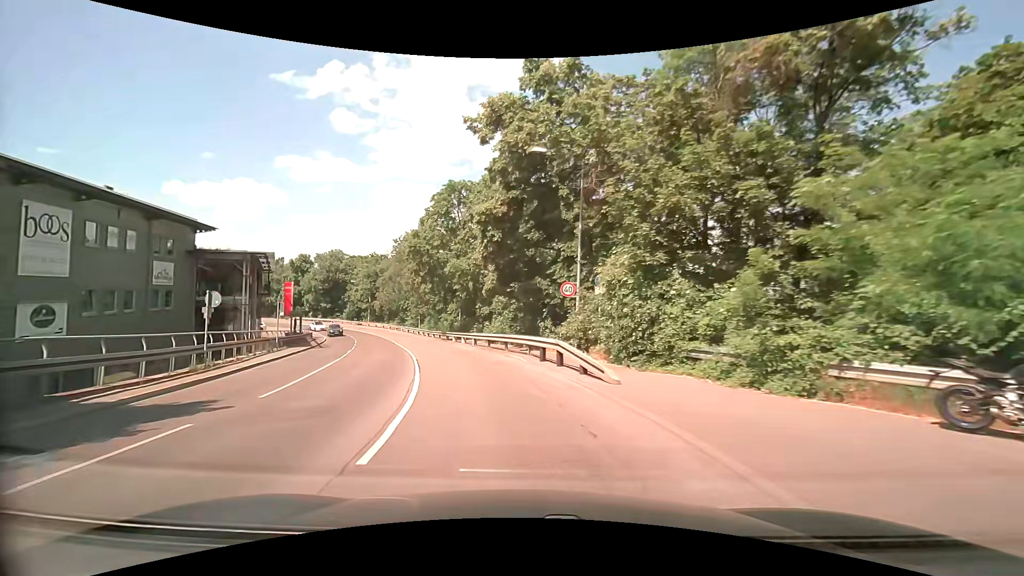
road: secondary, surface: asphalt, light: Day
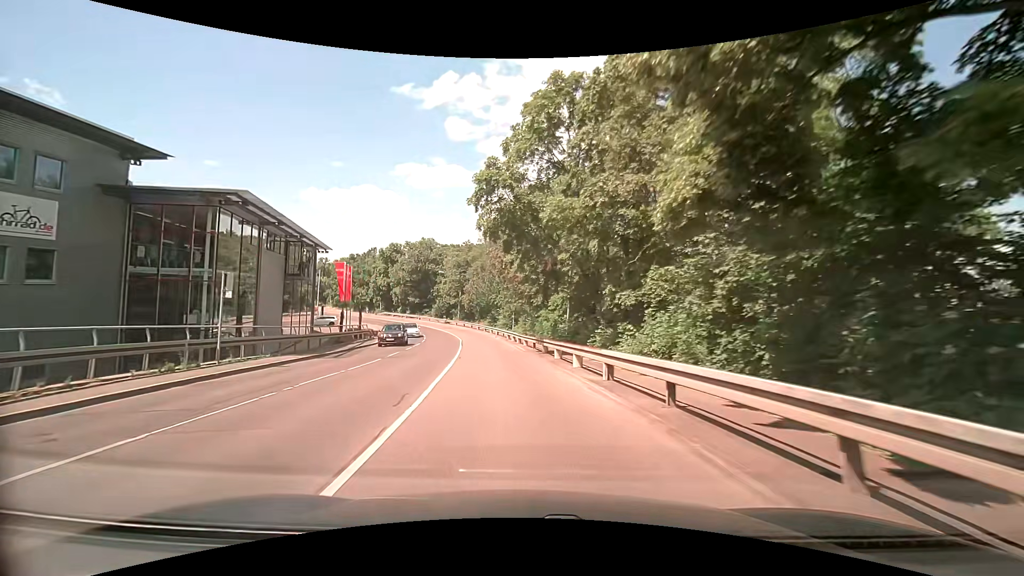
(-2.5, +18.5) m; -13°
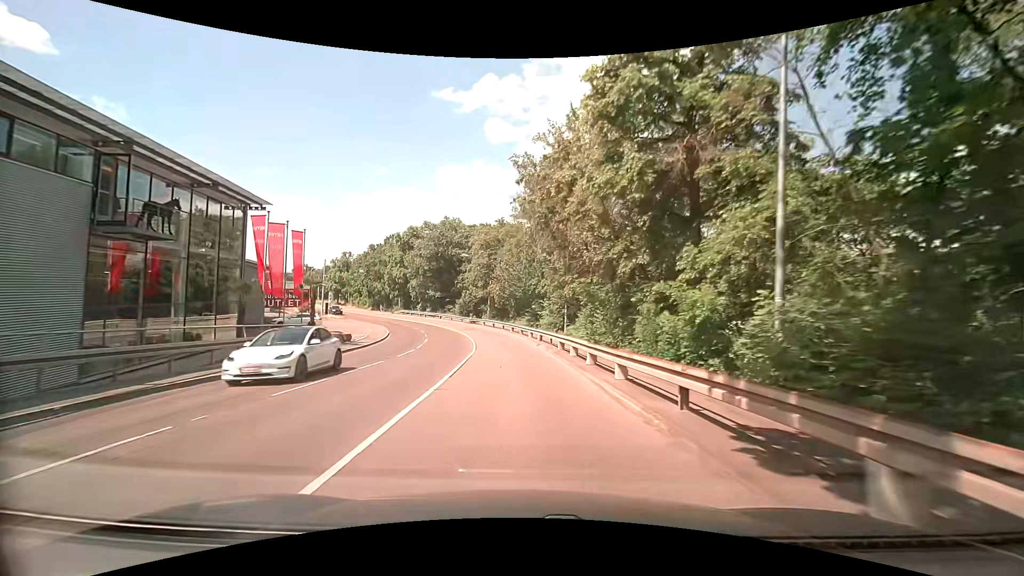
(-1.1, +20.6) m; -5°
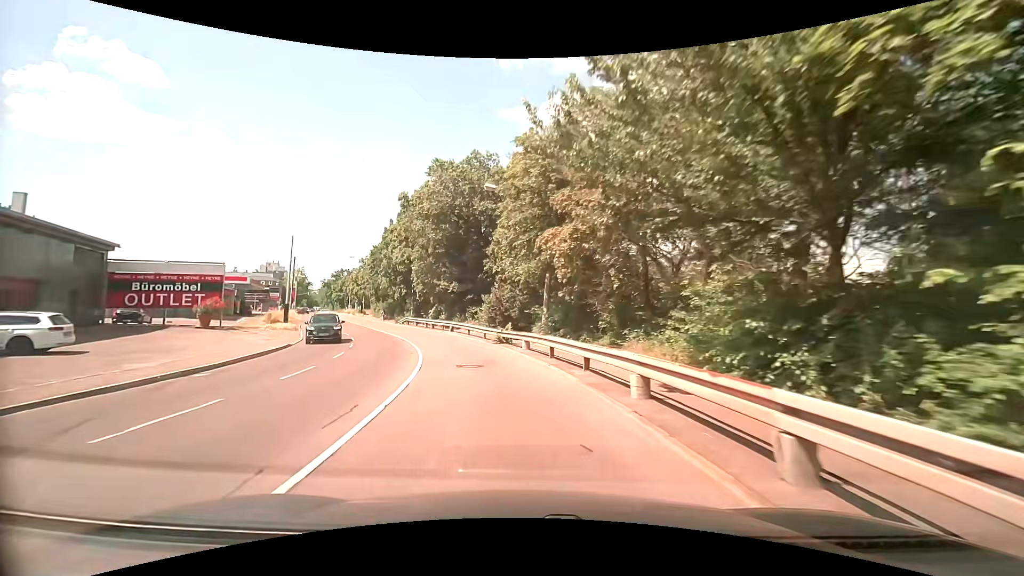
(-1.7, +35.1) m; -8°
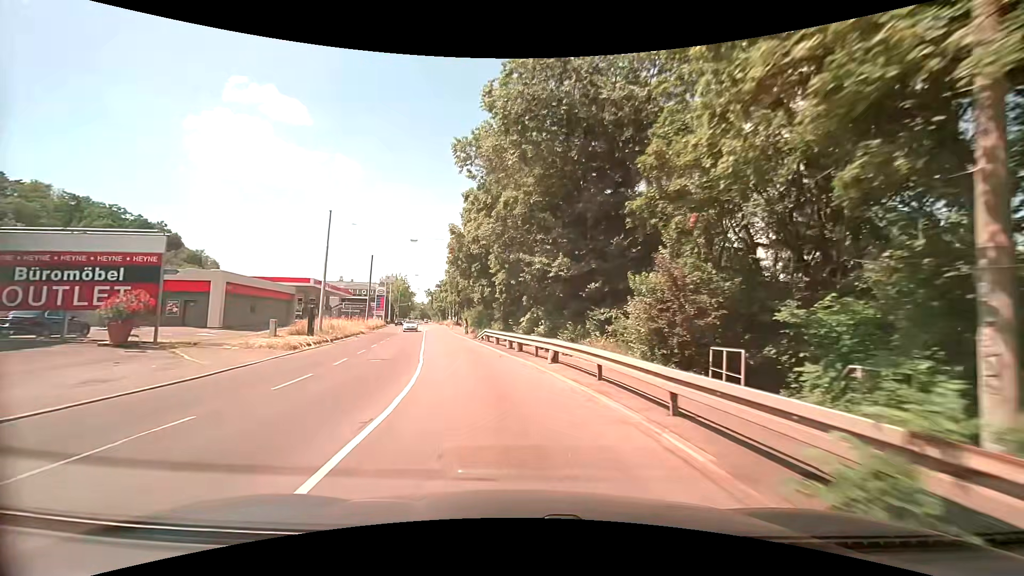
(-2.2, +20.6) m; -13°
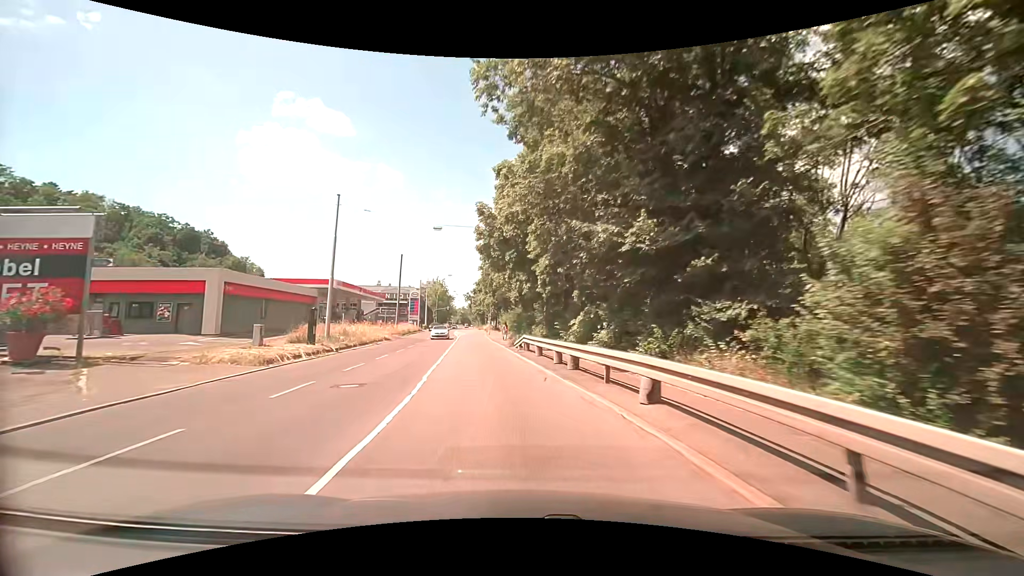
(-0.3, +7.1) m; -5°
(-1, +10) (-2, +20) (-3, +30) (-5, +40) (-6, +50) (-7, +60) (-8, +70) (-9, +79) (-10, +89) (-11, +99) m
